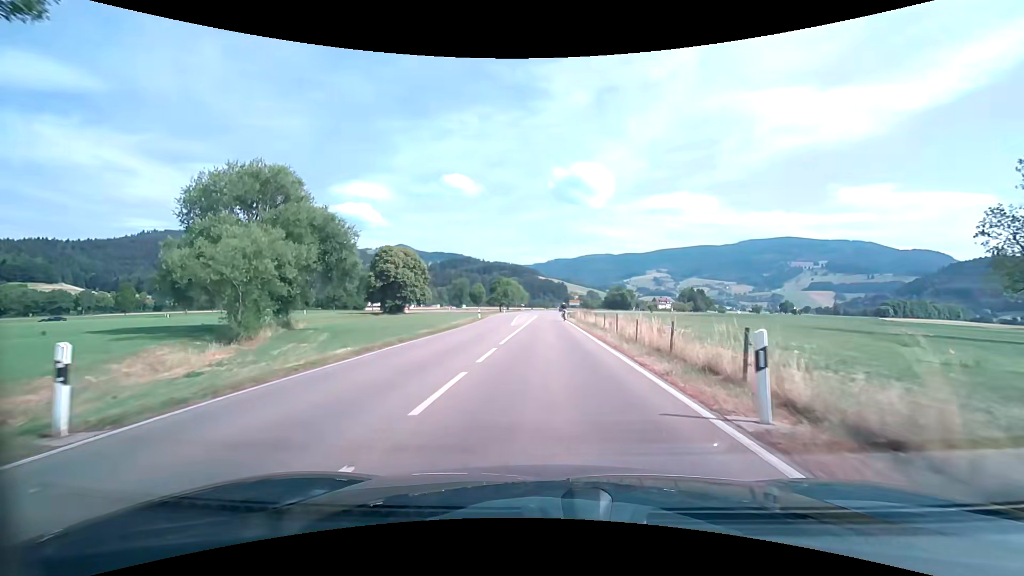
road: secondary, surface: asphalt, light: Day
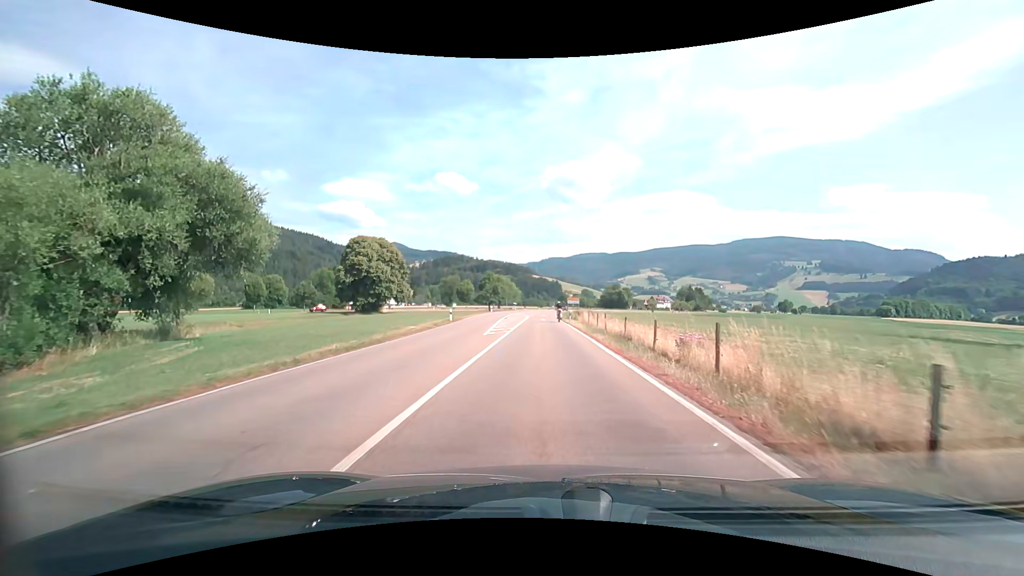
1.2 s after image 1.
(0.0, +14.2) m; 0°
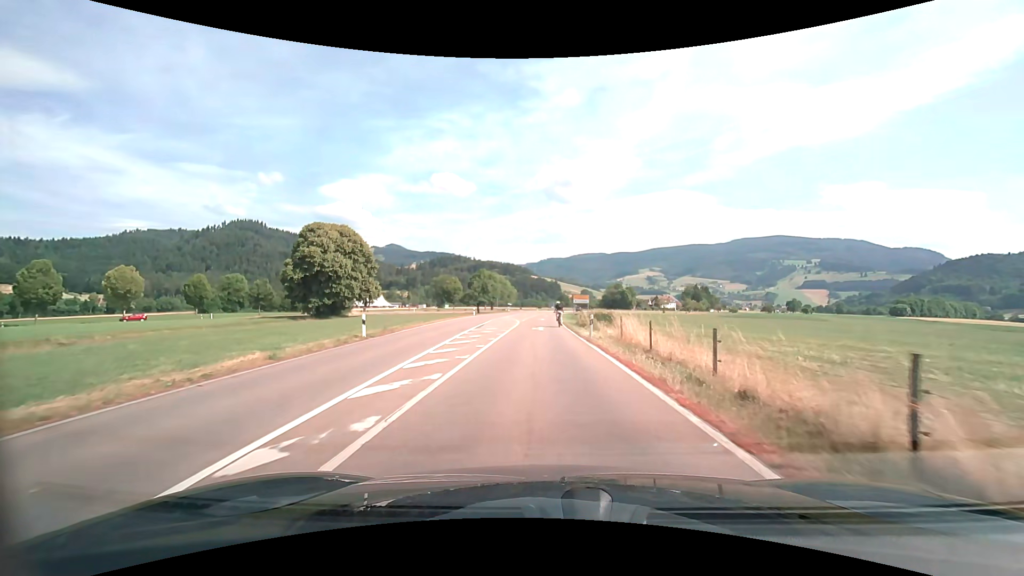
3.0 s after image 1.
(-0.1, +20.2) m; 0°
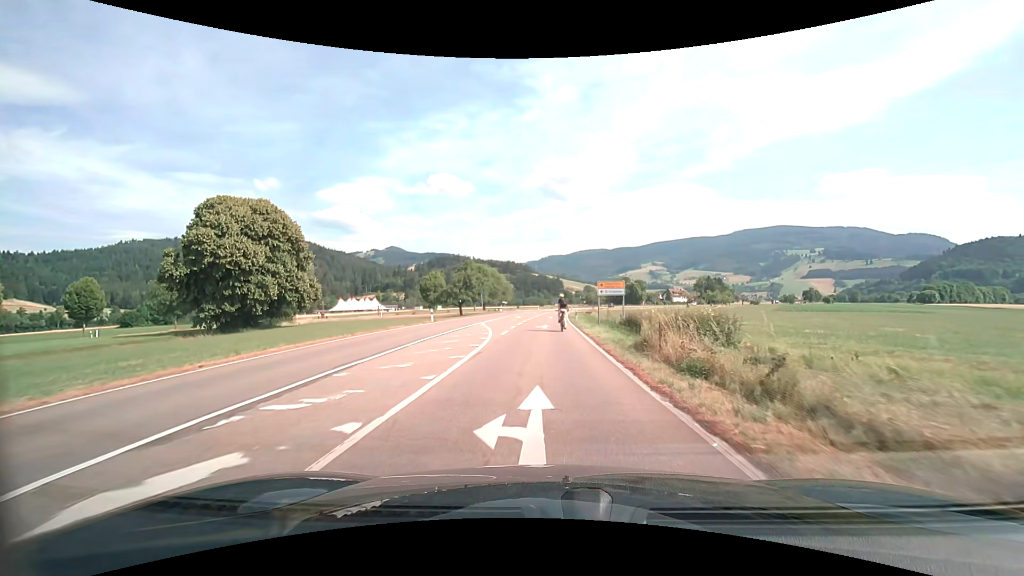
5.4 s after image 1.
(0.0, +26.4) m; 0°
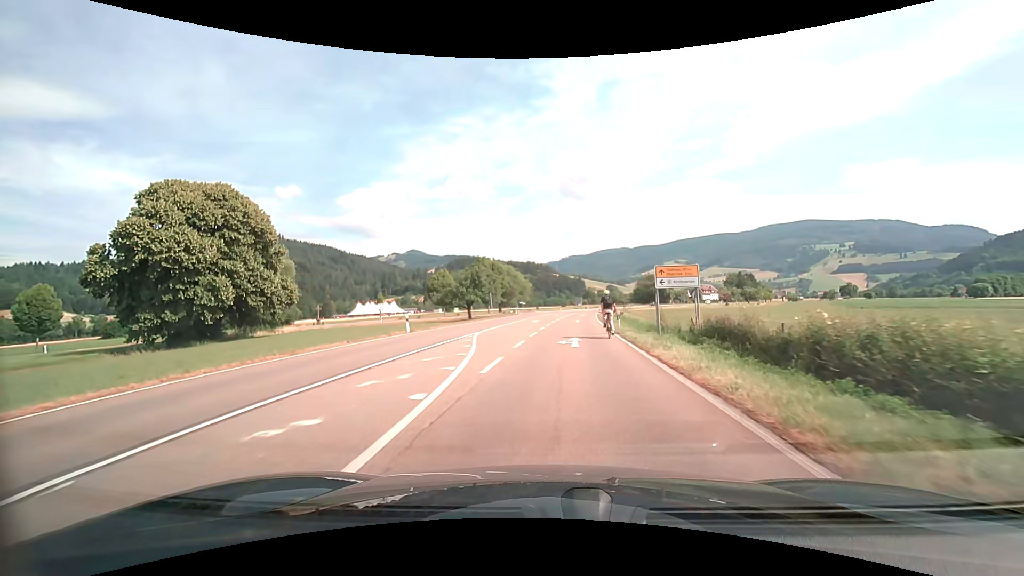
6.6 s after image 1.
(-0.2, +12.8) m; -2°
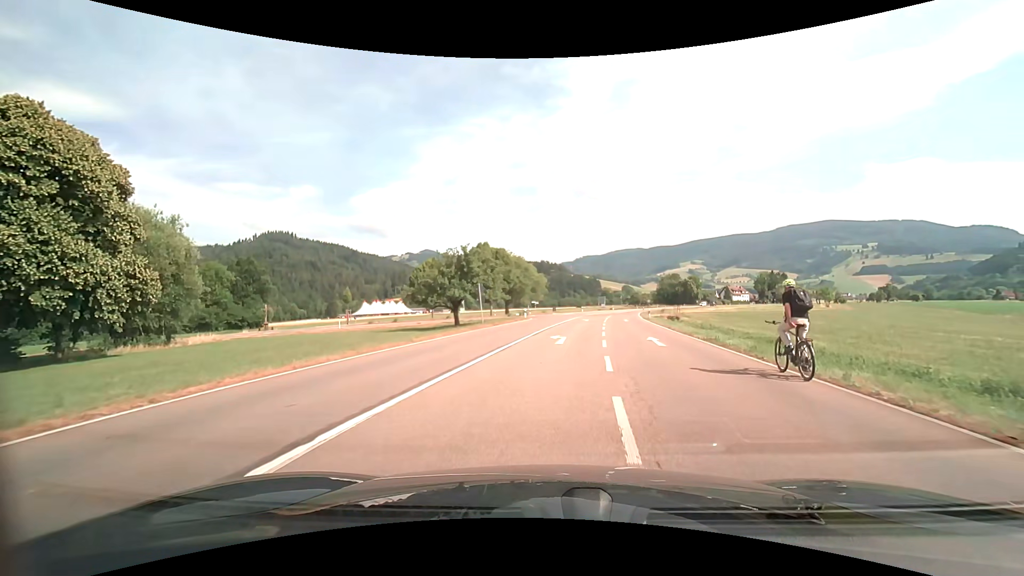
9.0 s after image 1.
(-0.8, +23.5) m; -2°
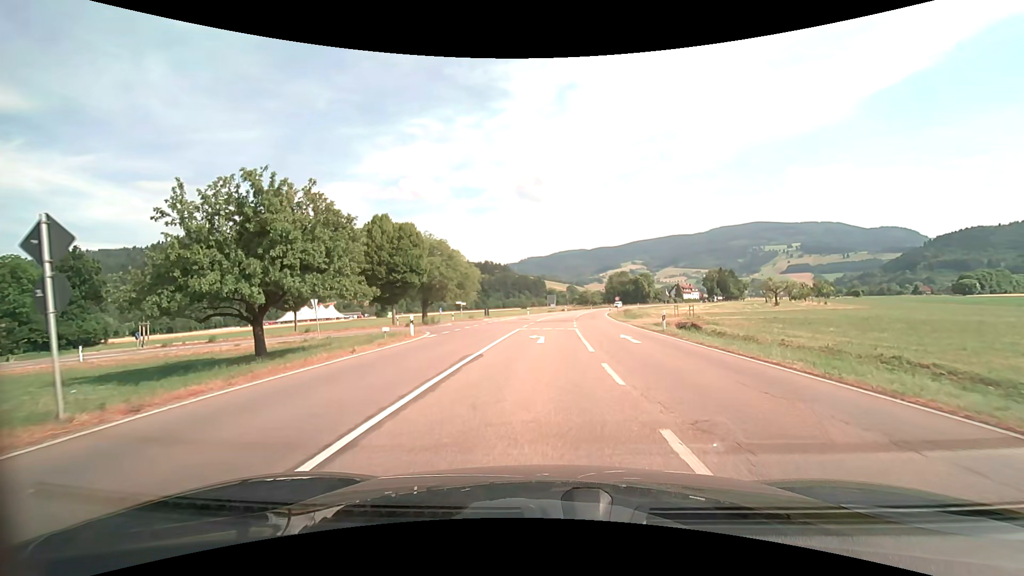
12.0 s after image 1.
(+1.6, +26.0) m; +6°
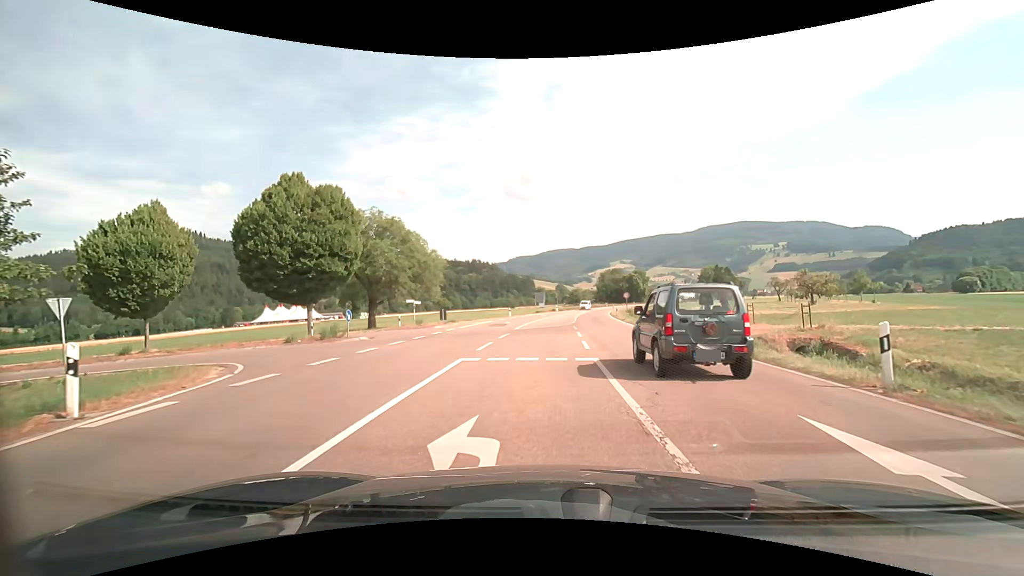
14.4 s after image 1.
(+0.3, +16.5) m; +1°
